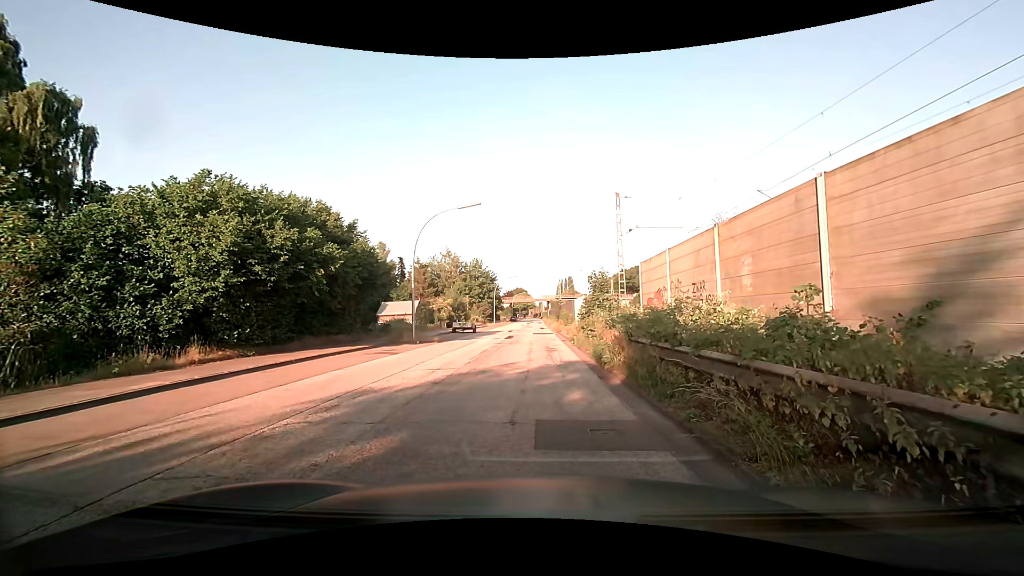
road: unclassified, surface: asphalt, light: Day
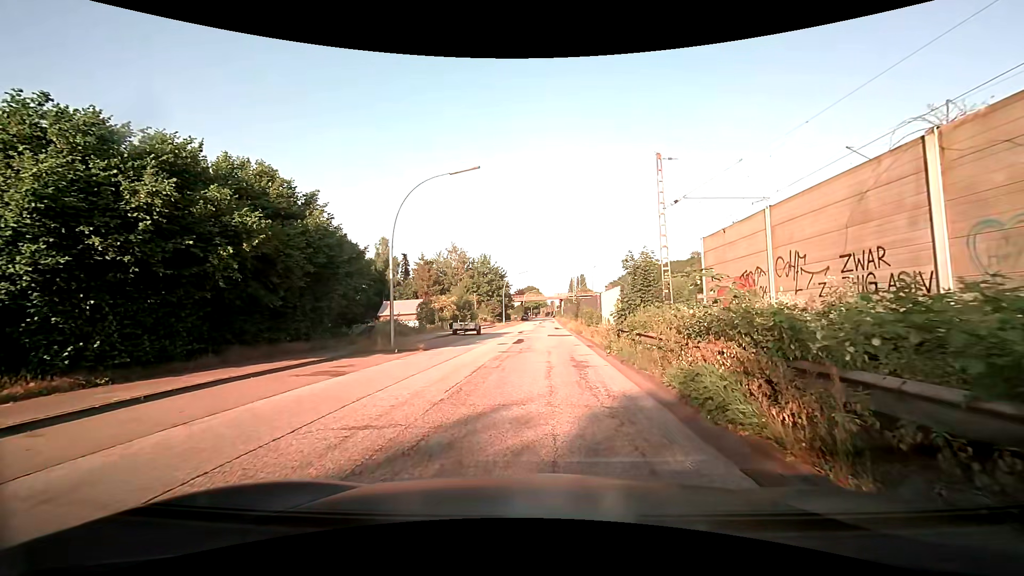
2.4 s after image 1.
(-0.2, +7.1) m; -1°
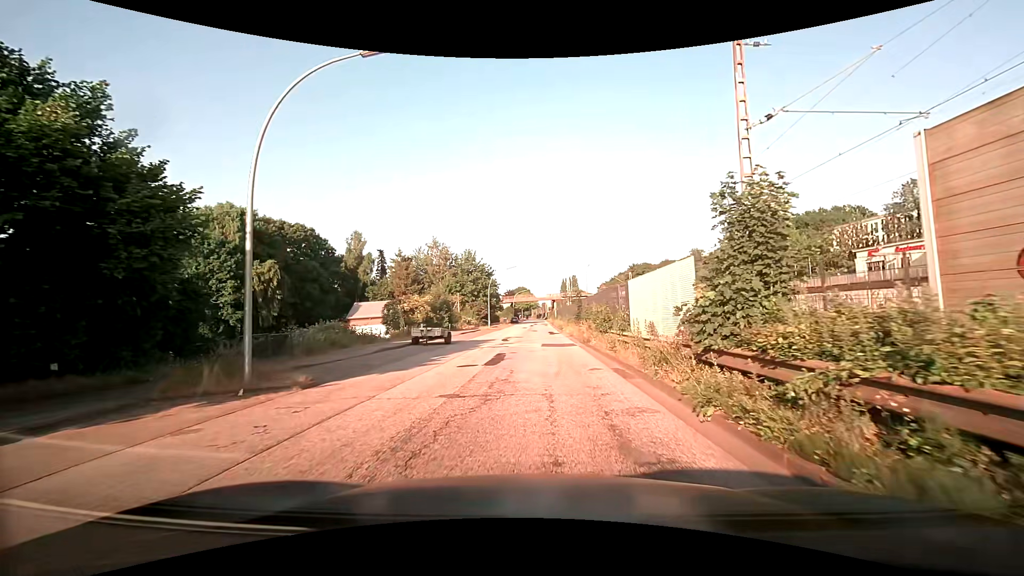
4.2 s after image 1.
(0.0, +10.2) m; +1°
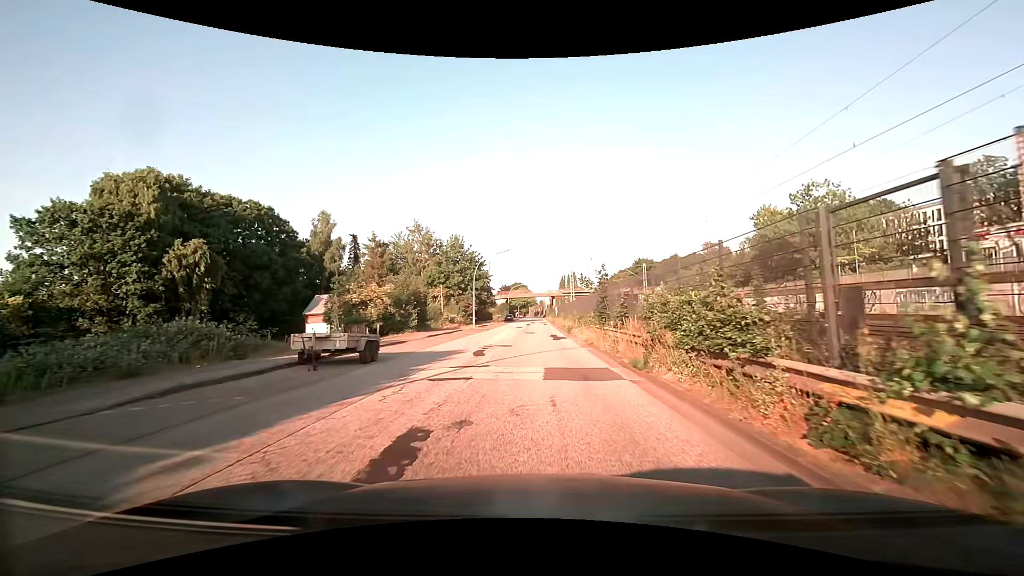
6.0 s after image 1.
(0.0, +13.2) m; 0°
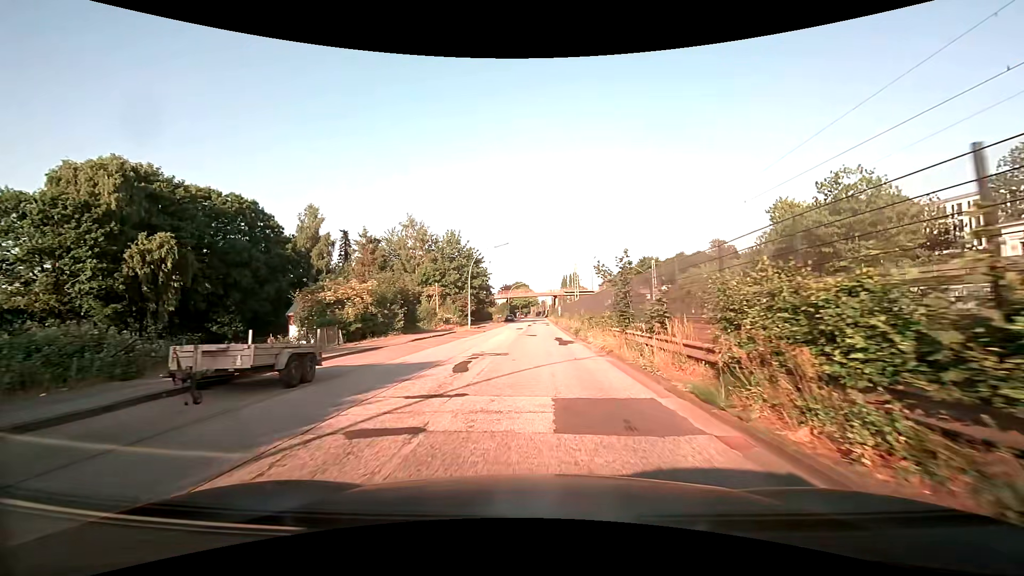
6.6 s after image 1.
(0.0, +4.8) m; 0°
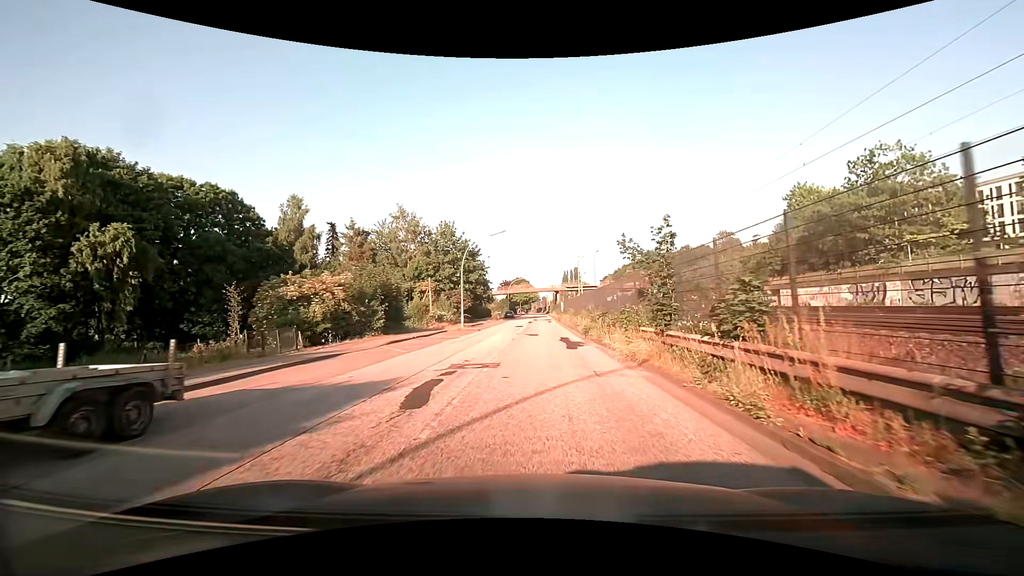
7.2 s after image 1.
(0.0, +4.8) m; 0°
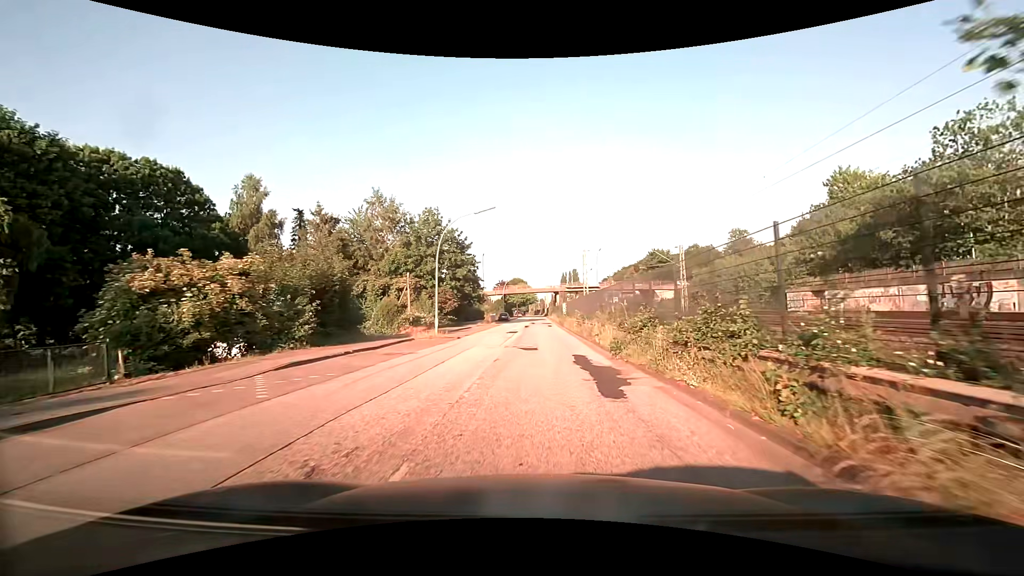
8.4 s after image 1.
(0.0, +9.7) m; 0°
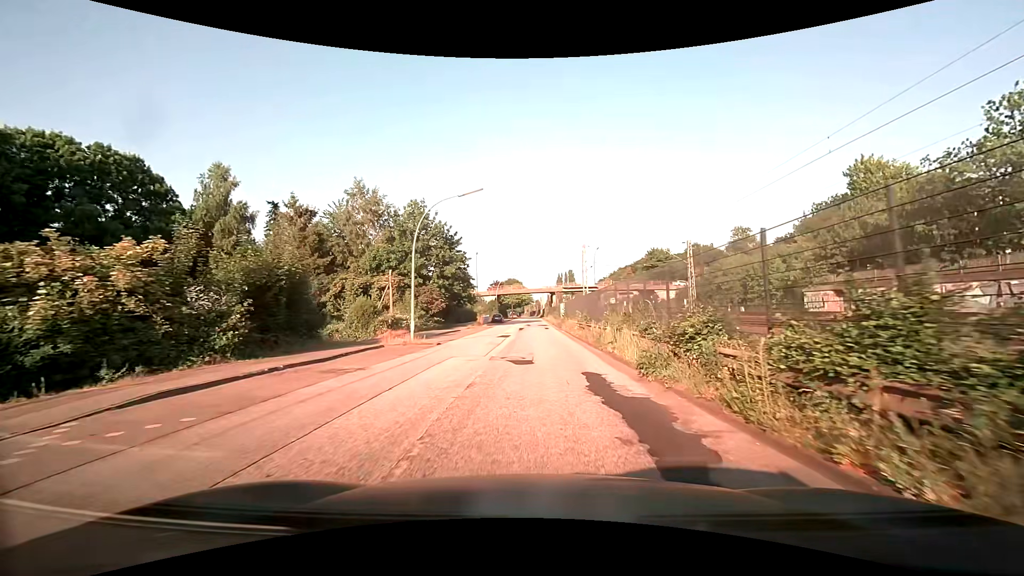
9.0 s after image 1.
(0.0, +4.8) m; +1°
(0, +10) (0, +20) (0, +30) (0, +40) (0, +50) (0, +60) (0, +70) (0, +80) (0, +90) (+1, +100) m
